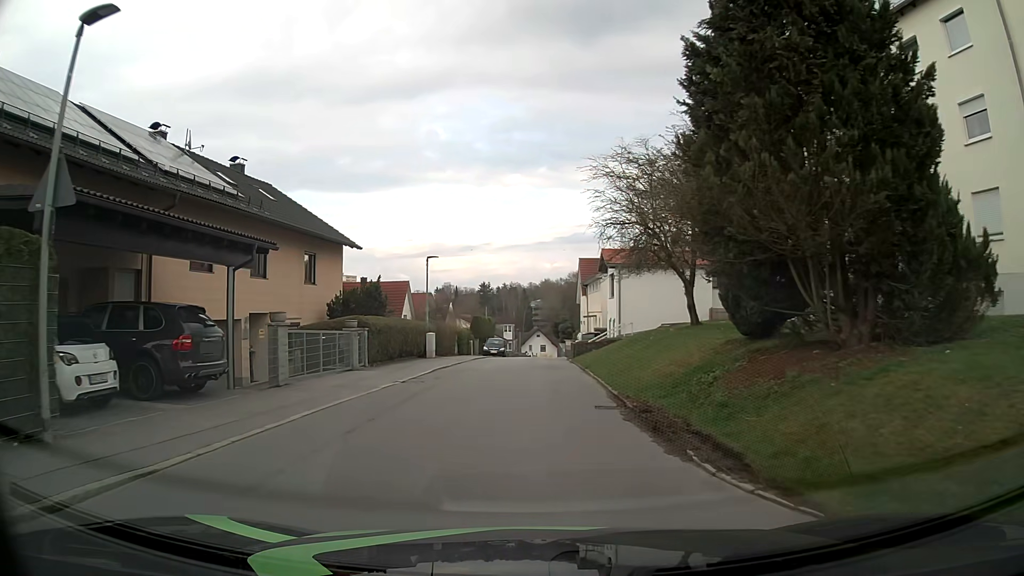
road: residential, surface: asphalt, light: Day
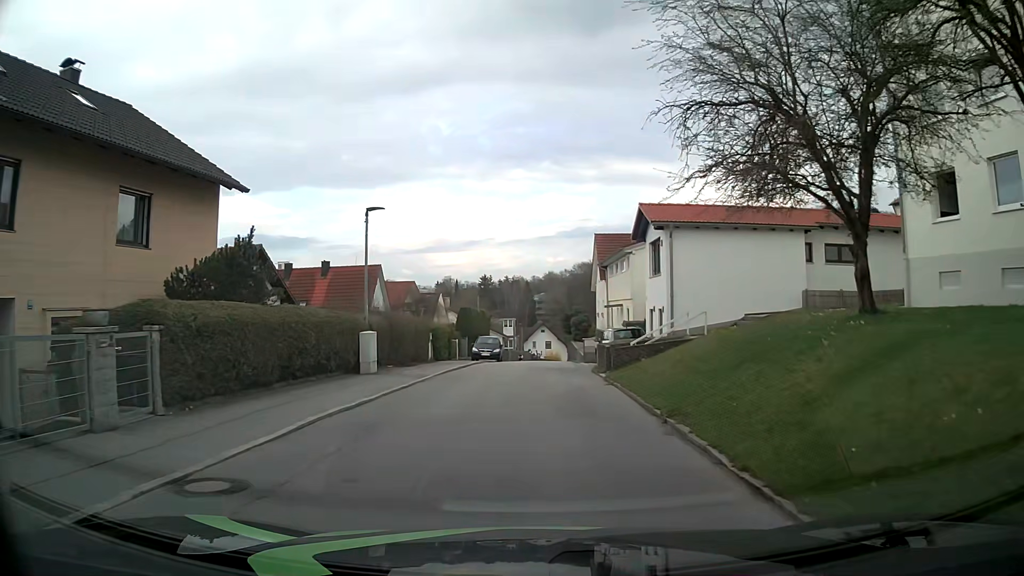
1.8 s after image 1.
(-0.2, +13.5) m; -1°
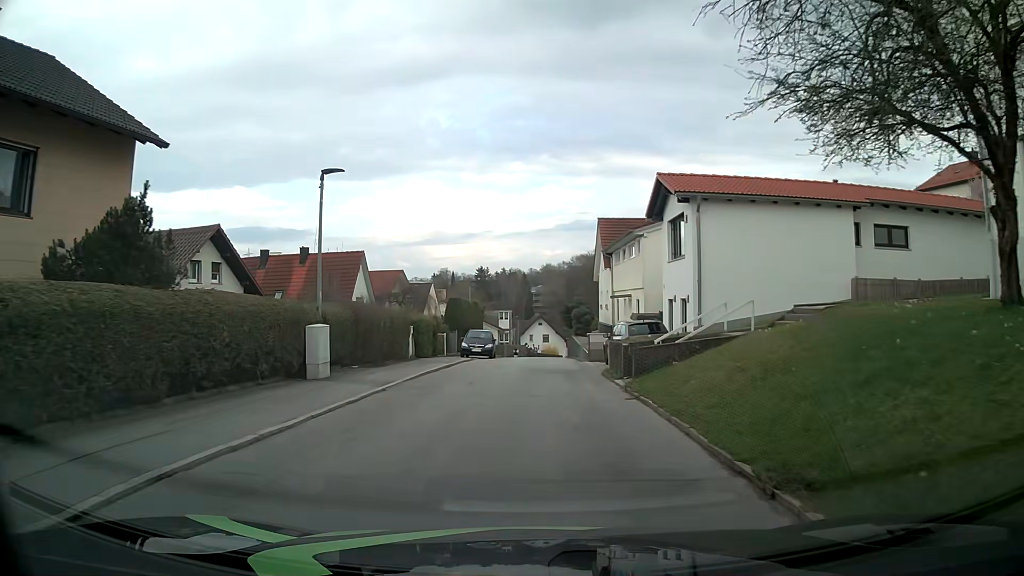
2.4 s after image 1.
(0.0, +4.5) m; 0°
